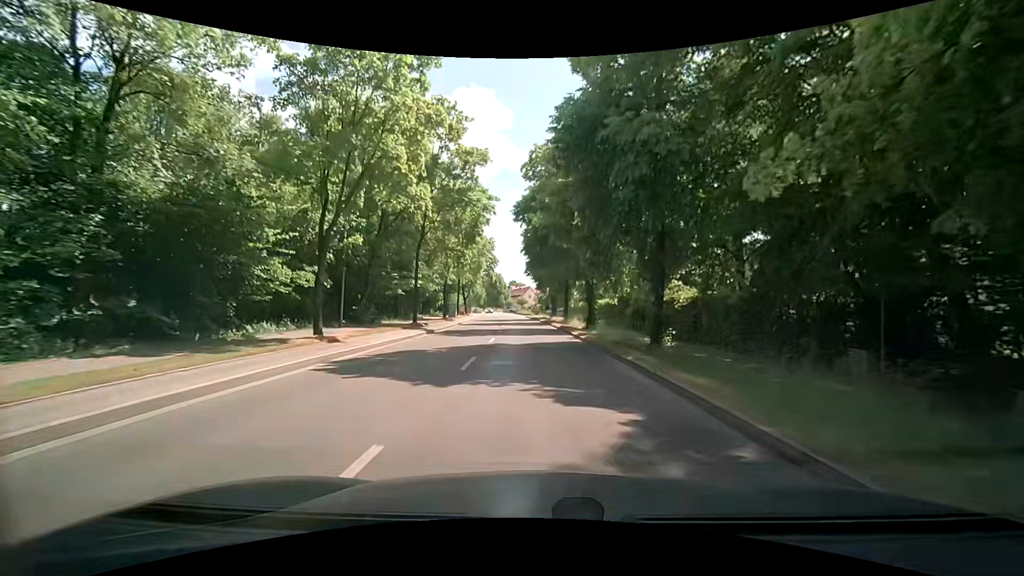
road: secondary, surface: asphalt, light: Day
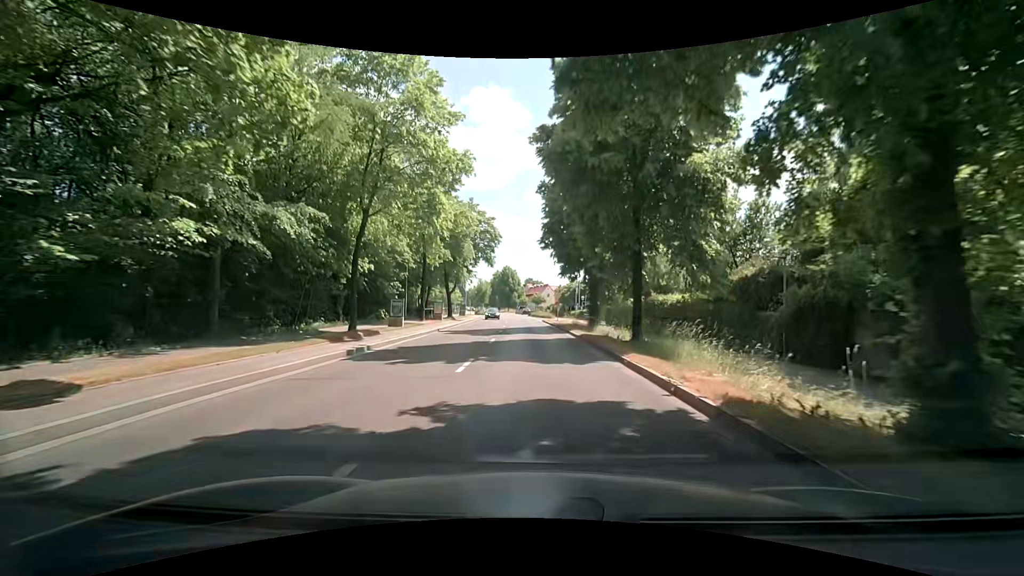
(-0.4, +27.5) m; -2°
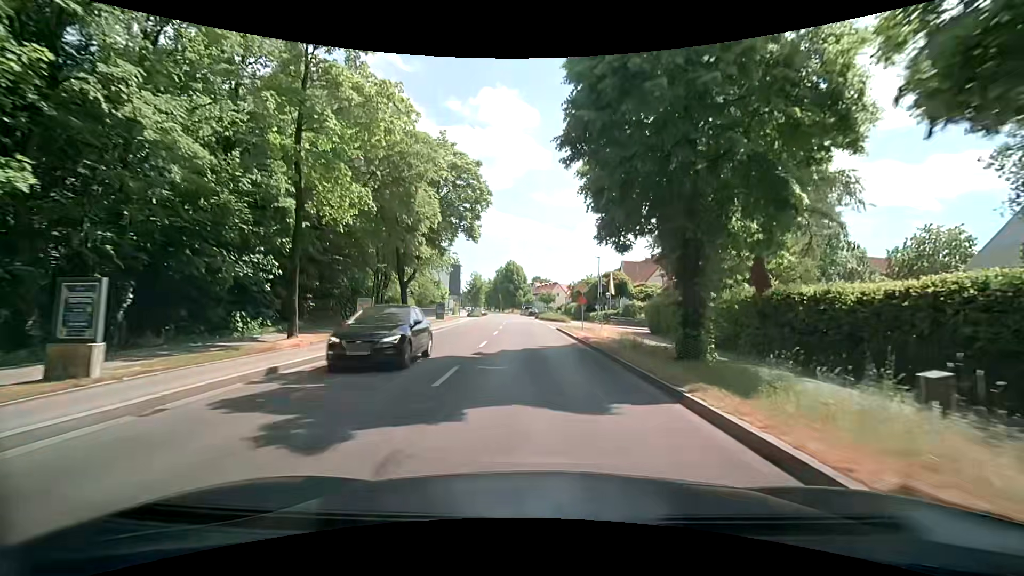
(-0.1, +19.9) m; -1°
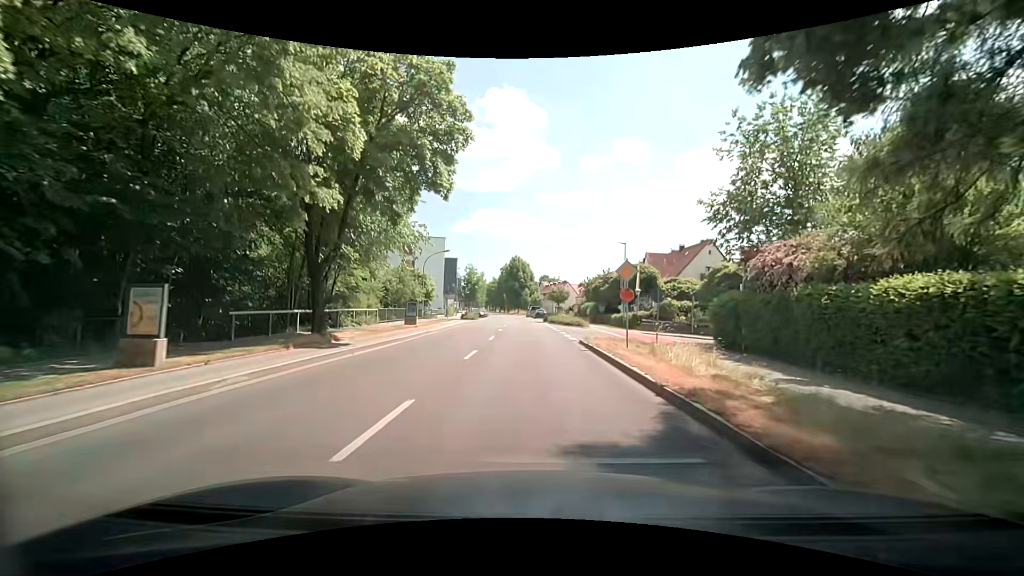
(0.0, +13.2) m; -1°
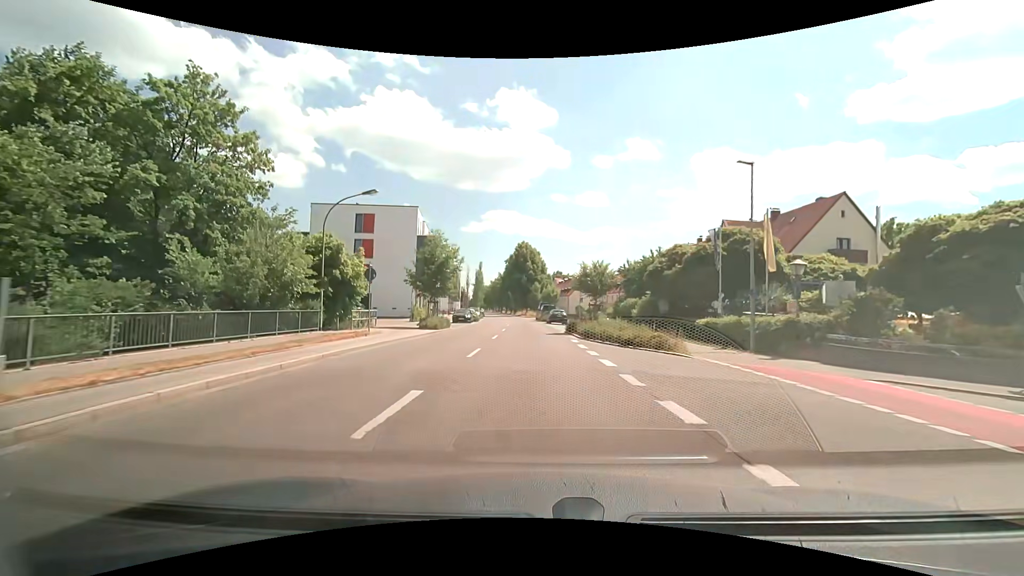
(-0.1, +26.3) m; -1°
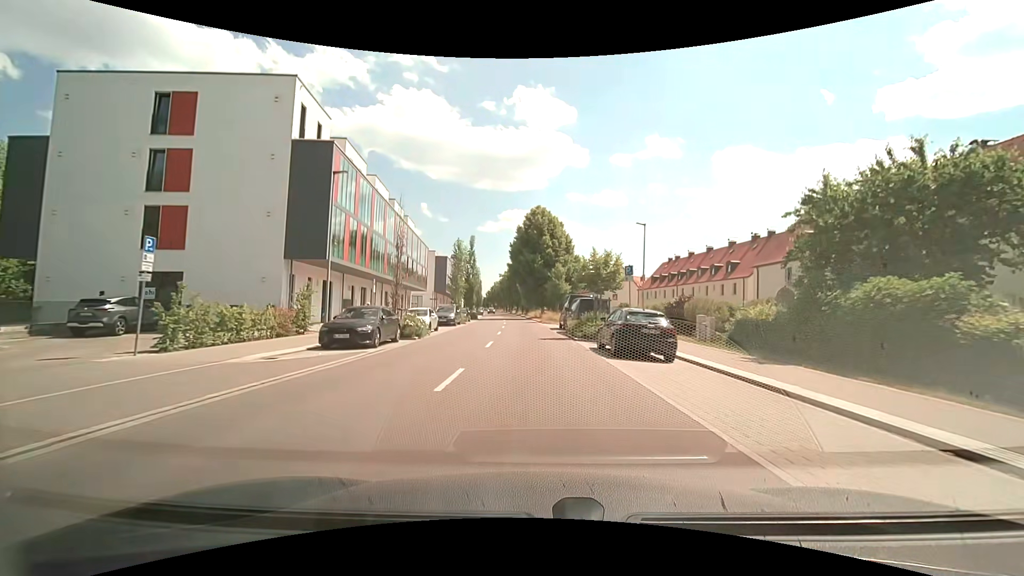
(-0.6, +33.3) m; -2°
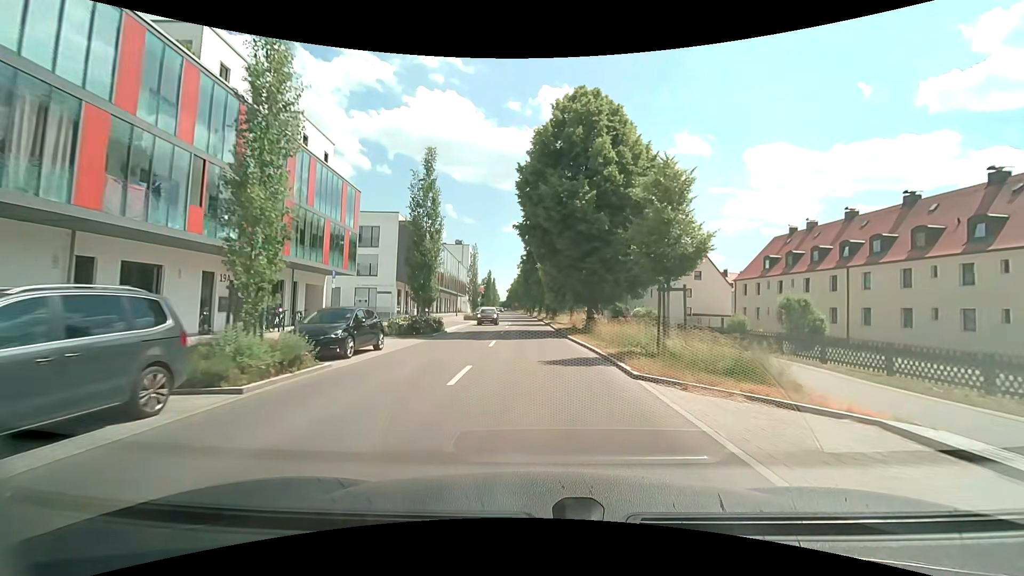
(-0.9, +35.4) m; -3°
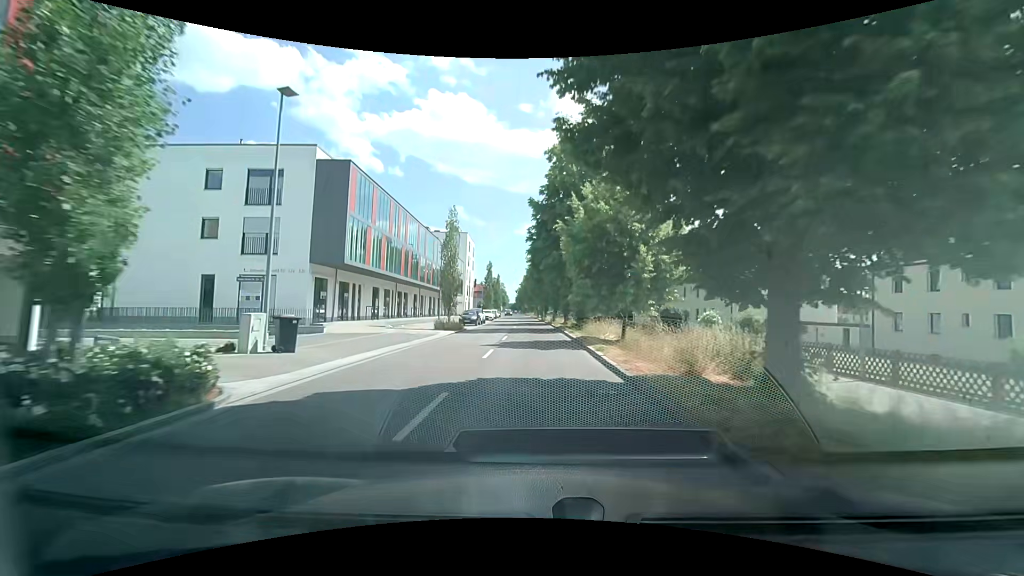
(-0.3, +21.5) m; -1°
(0, +10) (0, +20) (0, +30) (-1, +40) (-1, +50) (-1, +60) (-2, +70) (-2, +80) (-3, +90) (-3, +100) m
